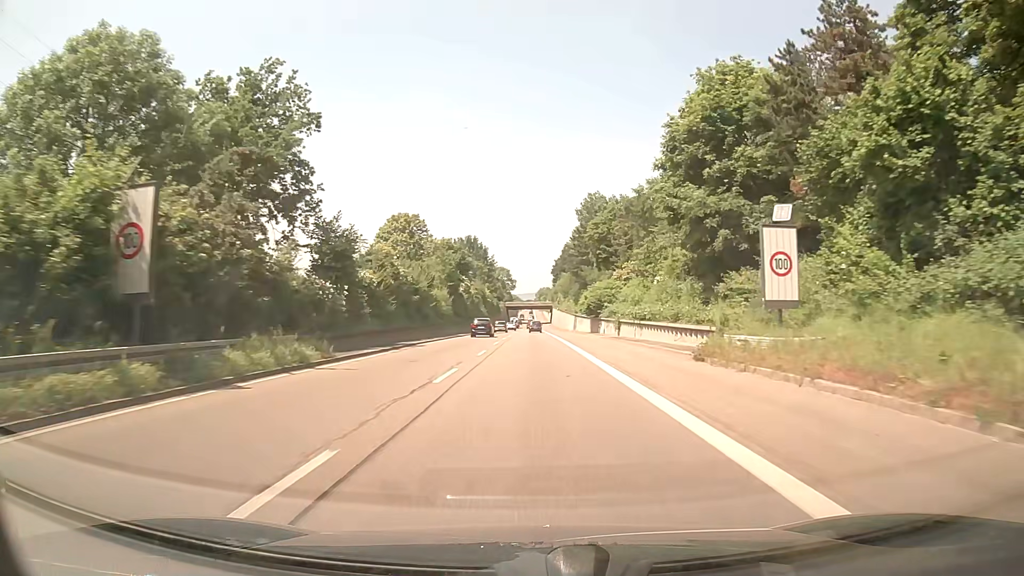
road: trunk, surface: asphalt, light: Day
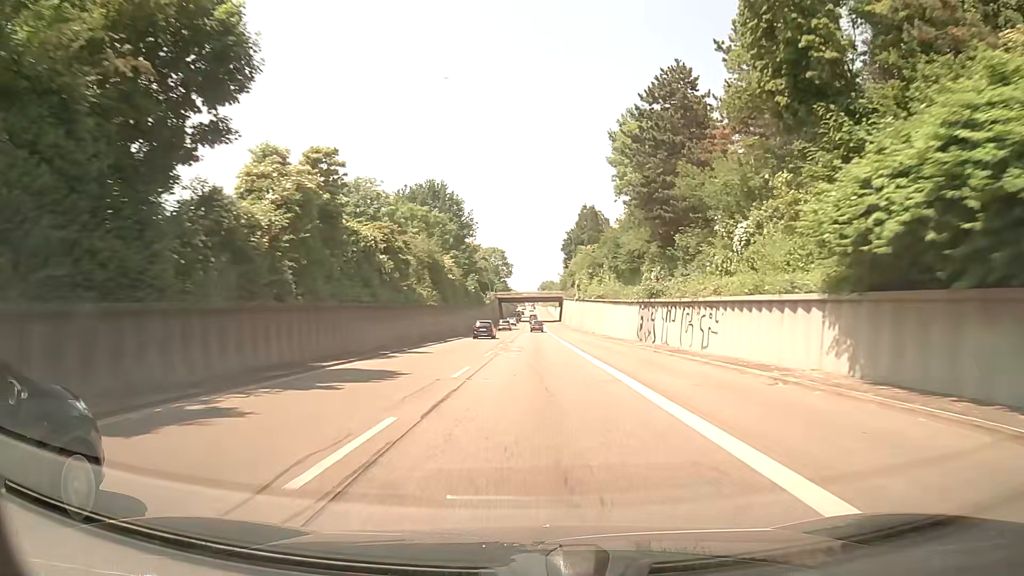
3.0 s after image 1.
(+0.2, +66.3) m; 0°
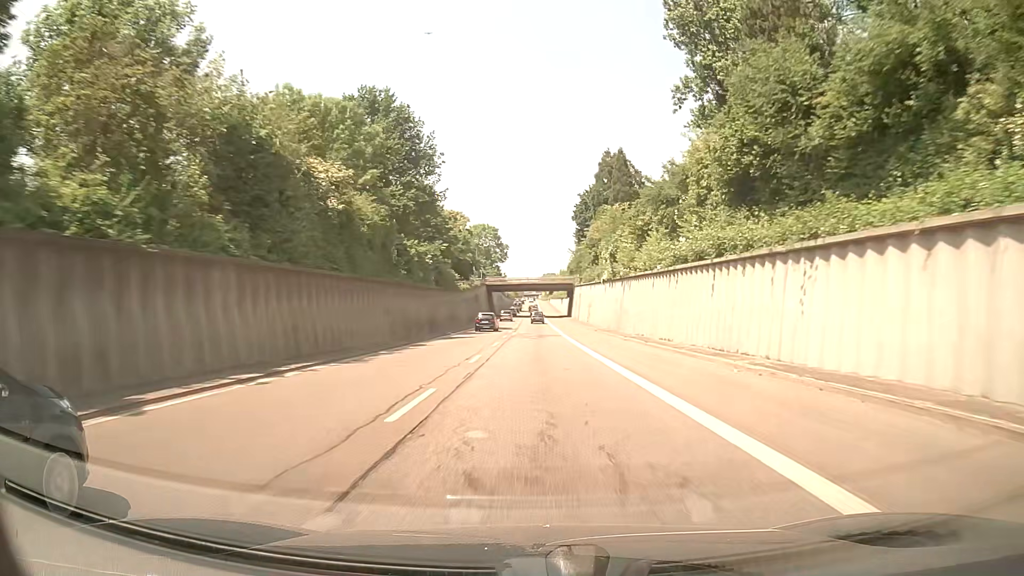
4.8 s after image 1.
(-0.1, +42.2) m; 0°
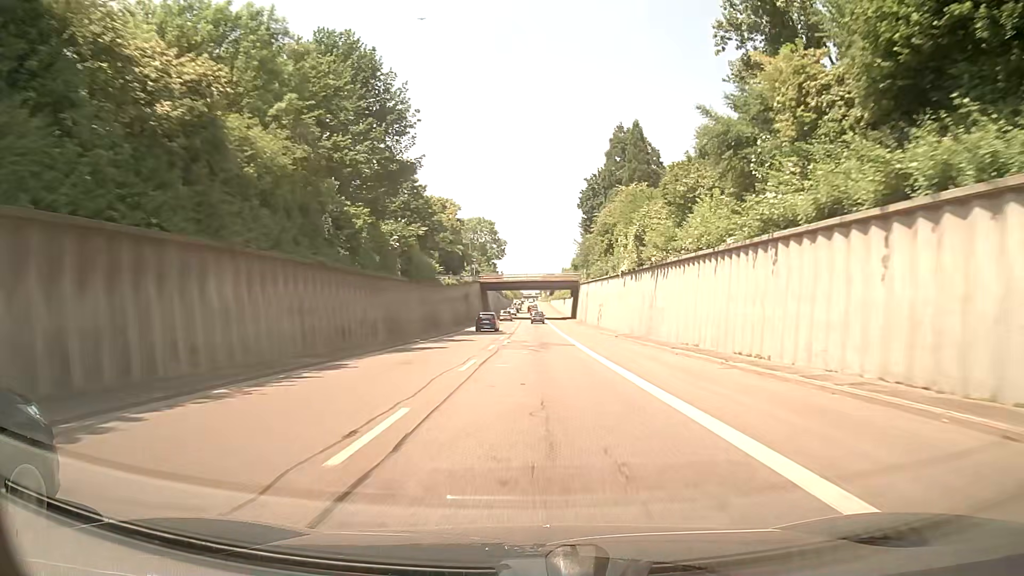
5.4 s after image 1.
(+0.1, +14.4) m; 0°
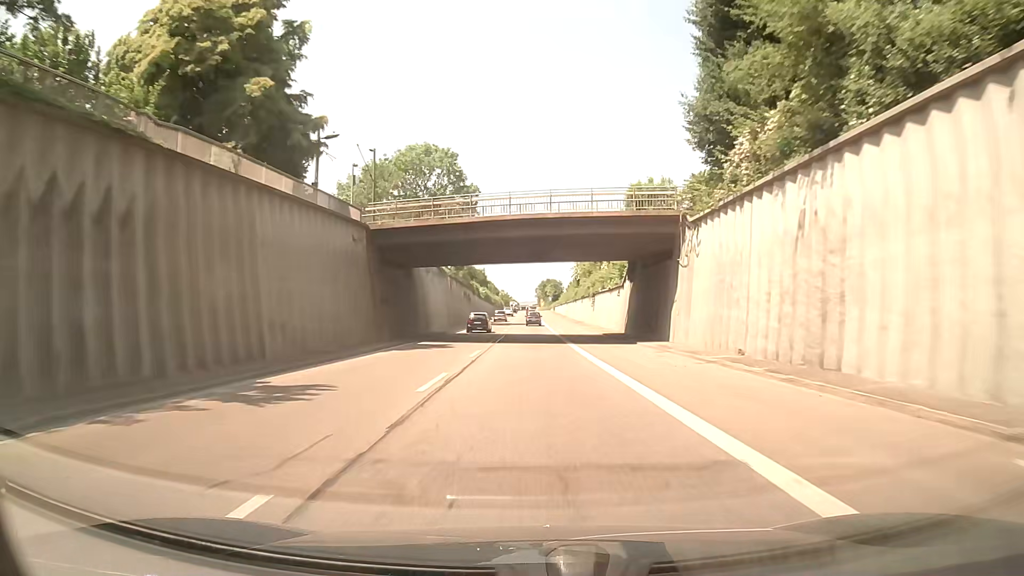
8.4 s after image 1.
(+0.4, +73.7) m; 0°
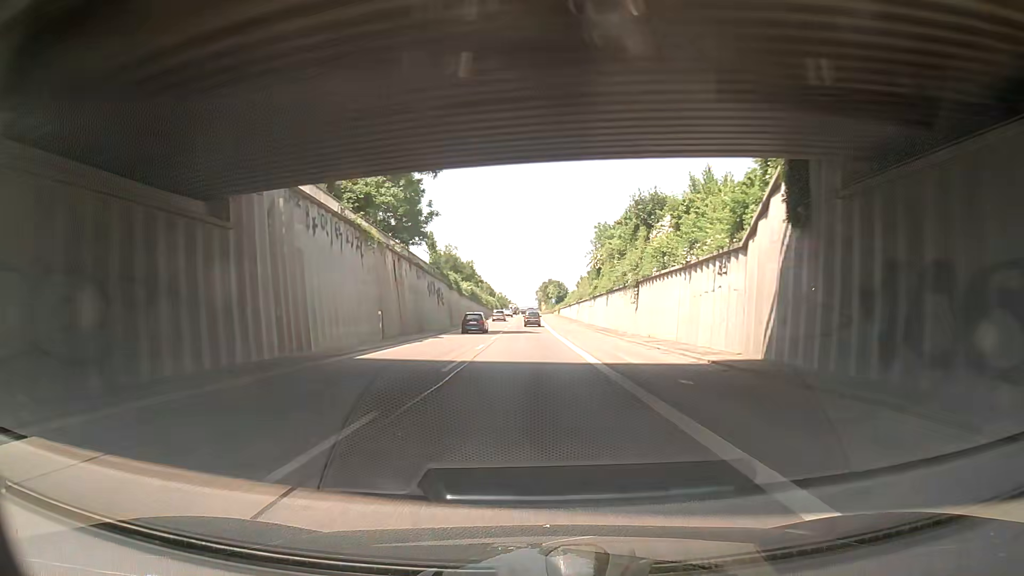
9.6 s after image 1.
(0.0, +30.0) m; 0°
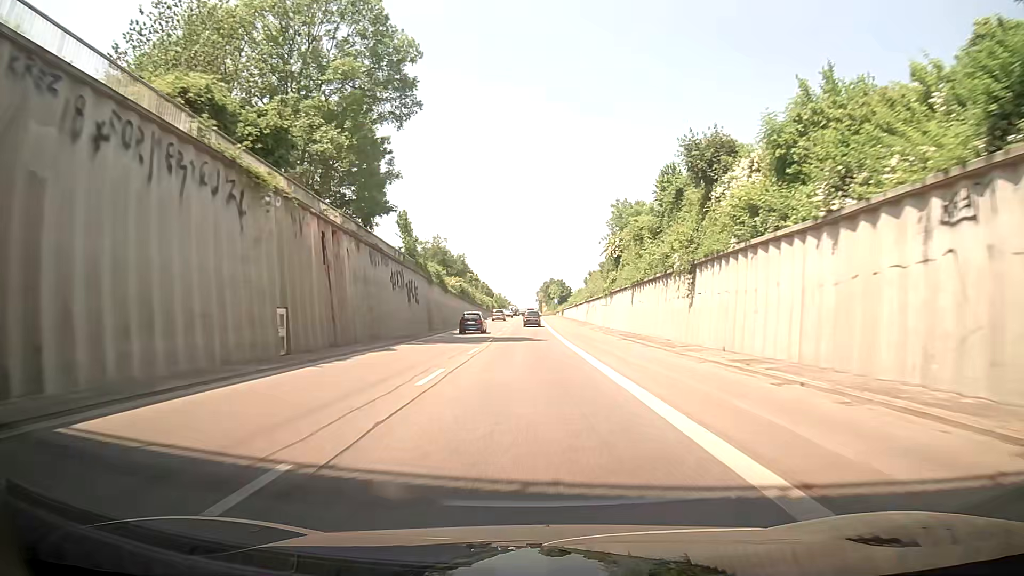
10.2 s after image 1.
(+0.3, +15.0) m; +1°
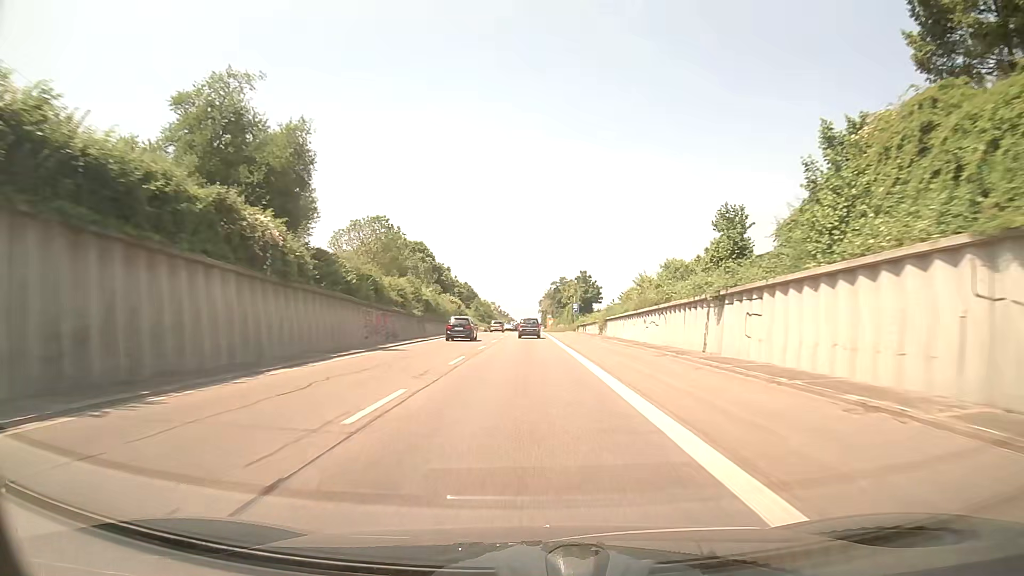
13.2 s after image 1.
(-0.9, +73.3) m; -1°
(0, +10) (0, +20) (0, +30) (0, +40) (0, +50) (0, +60) (0, +70) (0, +80) (0, +90) (0, +100) m
